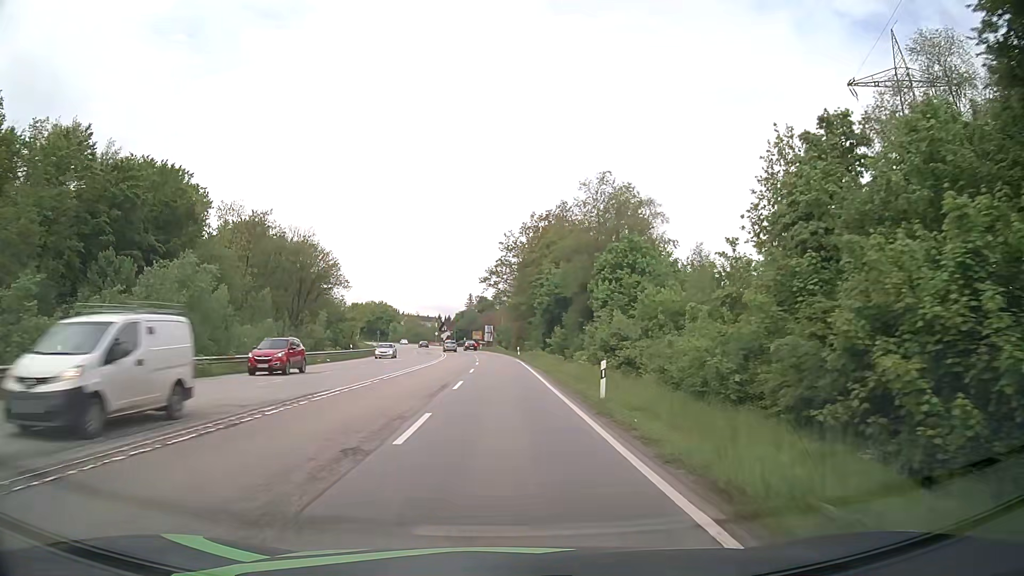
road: secondary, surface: asphalt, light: Day
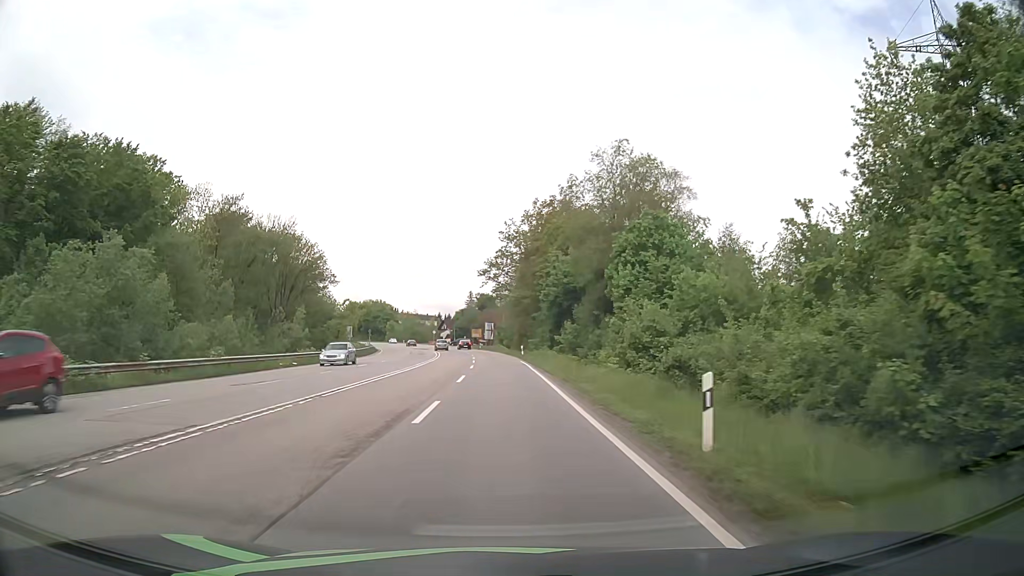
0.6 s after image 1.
(0.0, +9.1) m; 0°
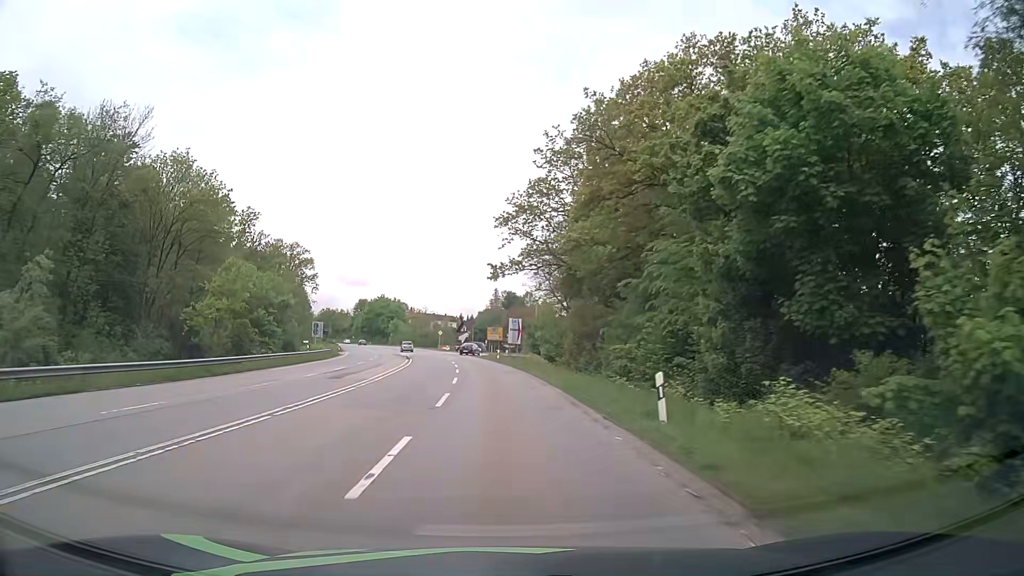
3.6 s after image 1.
(-0.8, +45.5) m; -2°
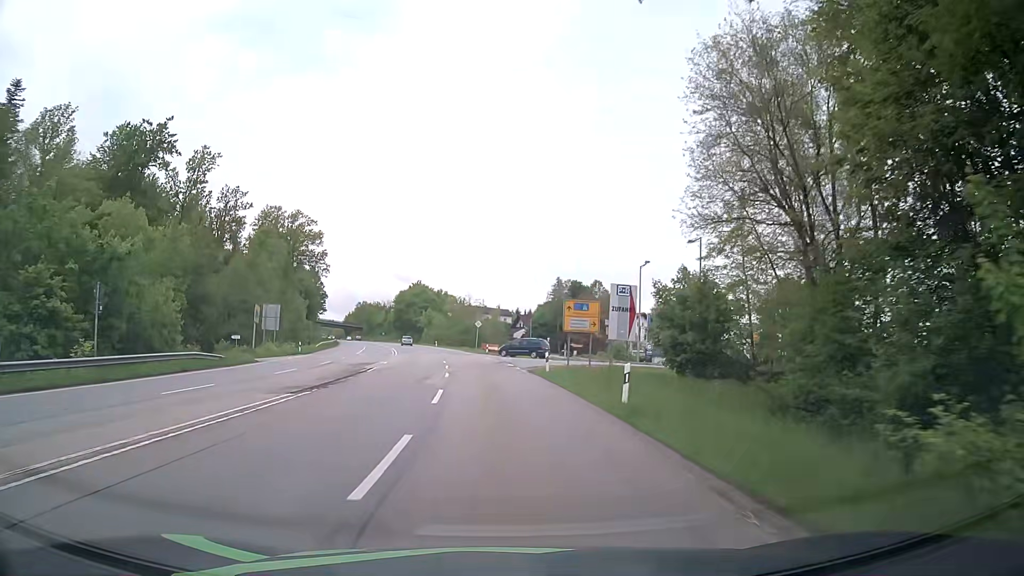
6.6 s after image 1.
(-1.9, +45.6) m; -4°
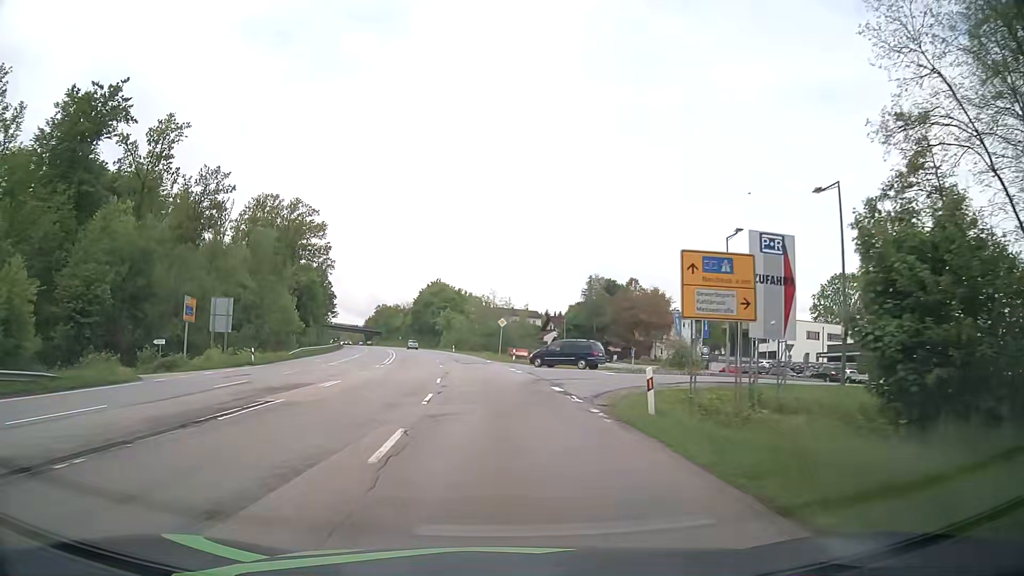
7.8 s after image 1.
(-0.5, +18.3) m; -3°
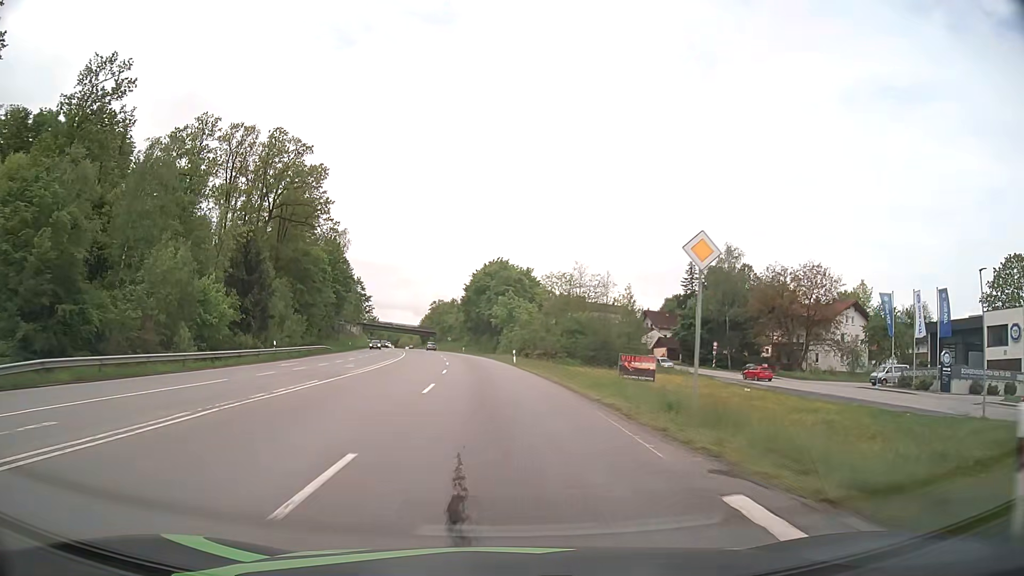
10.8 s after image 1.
(-2.7, +45.8) m; -6°
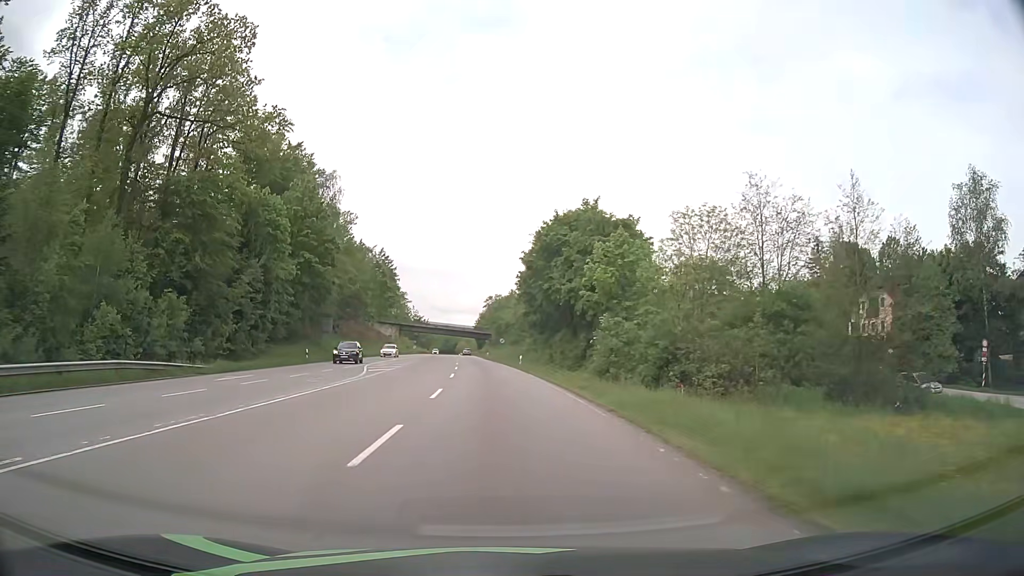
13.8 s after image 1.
(-2.2, +45.8) m; -6°
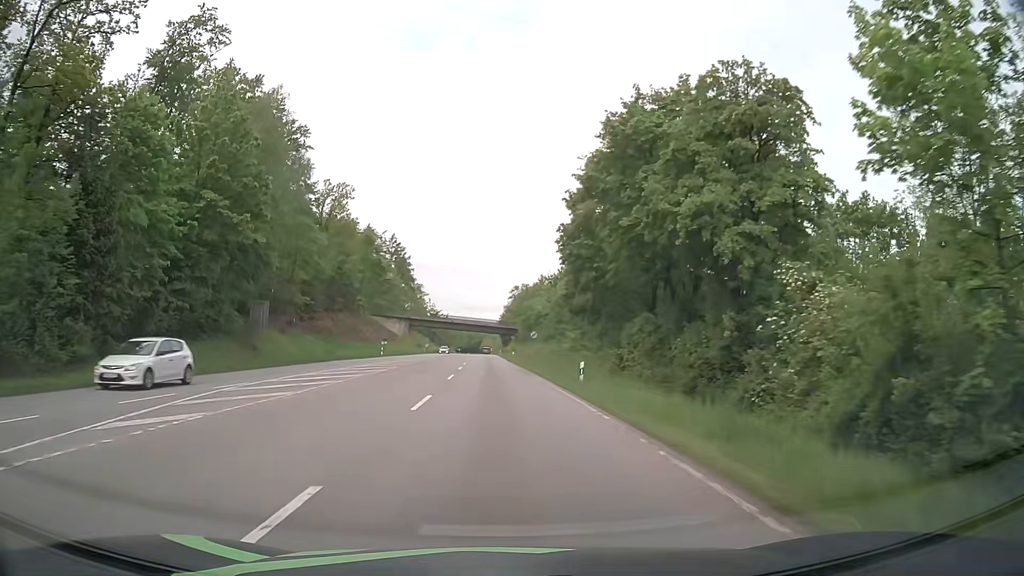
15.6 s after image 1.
(-0.5, +27.6) m; -2°
(0, +10) (0, +20) (-1, +30) (-1, +40) (-2, +50) (-2, +60) (-2, +70) (-3, +80) (-3, +90) (-4, +100) m
